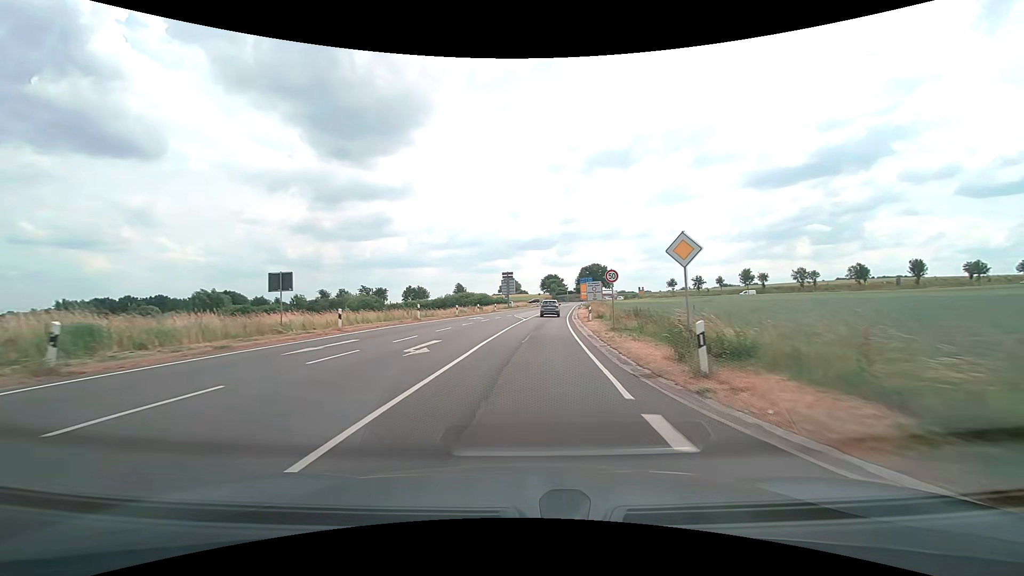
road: secondary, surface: asphalt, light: Day
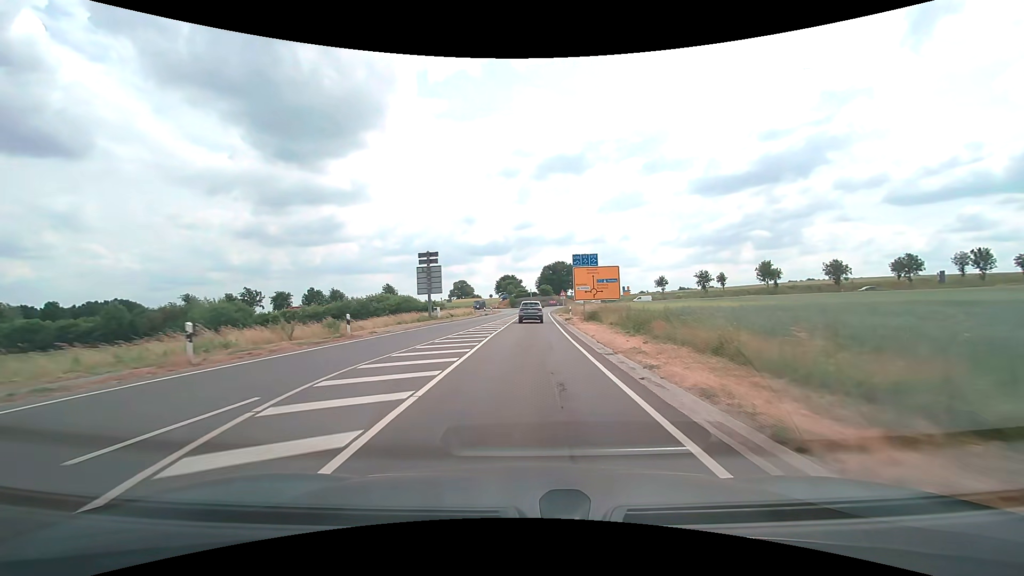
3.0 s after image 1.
(+1.7, +42.2) m; +5°
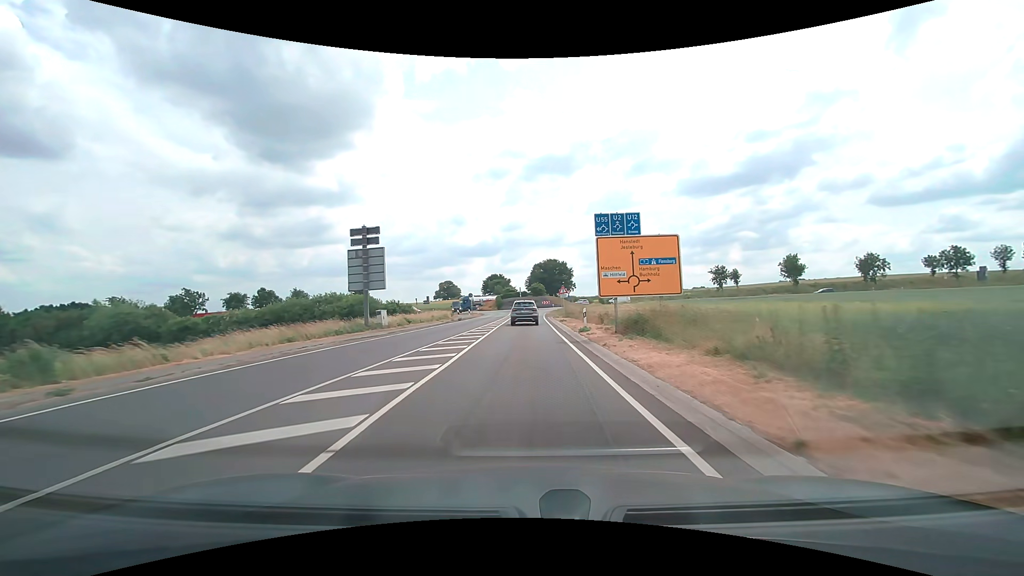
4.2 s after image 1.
(+0.2, +16.4) m; +1°
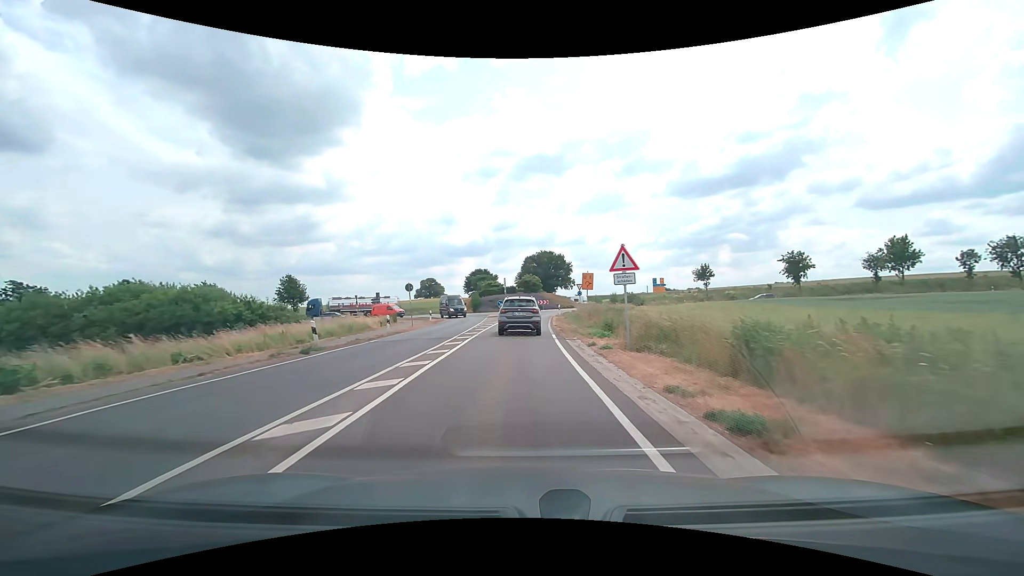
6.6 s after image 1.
(+0.3, +31.1) m; +1°
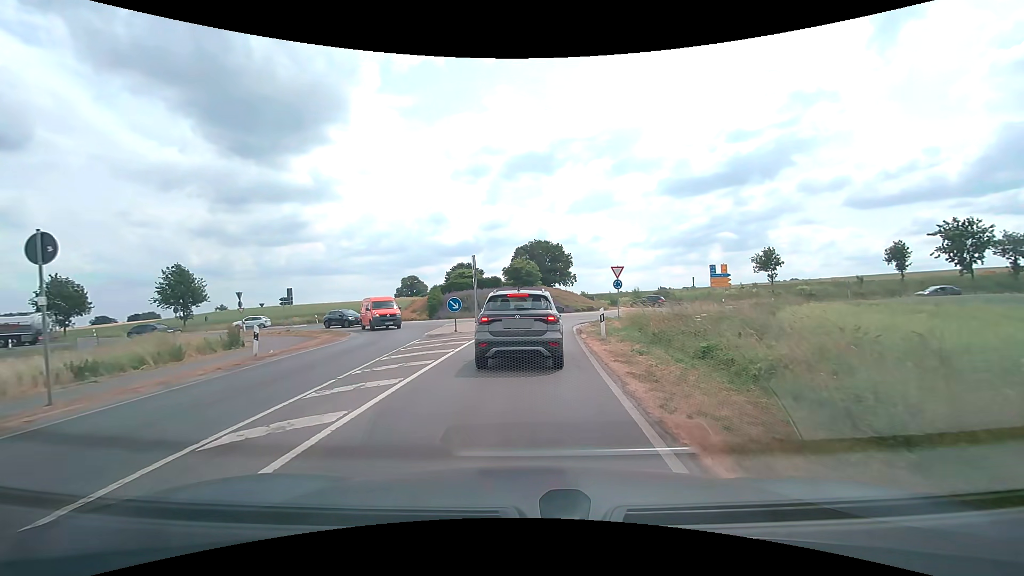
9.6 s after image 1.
(+0.1, +26.7) m; +1°
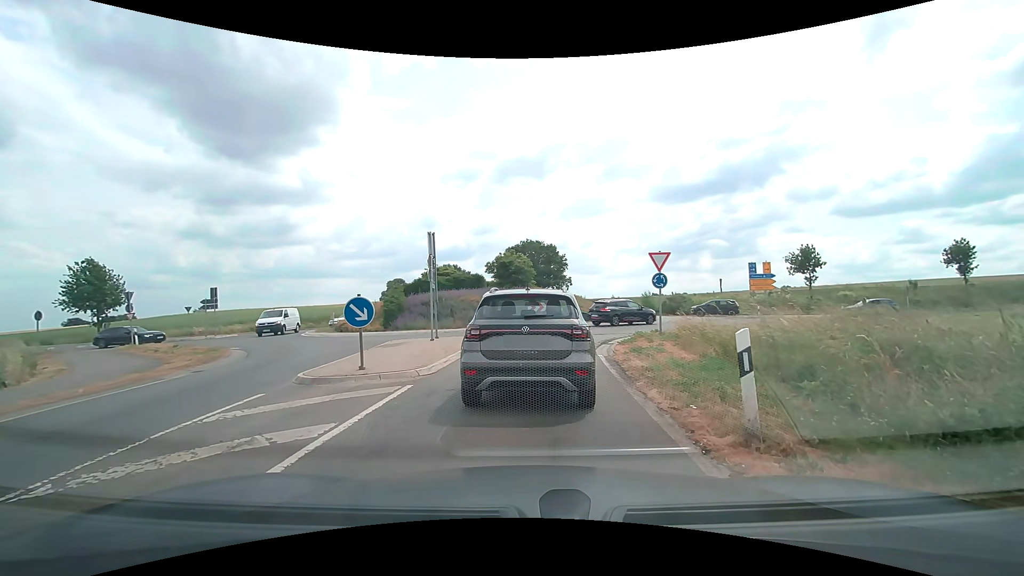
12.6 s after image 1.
(+0.1, +10.7) m; +1°
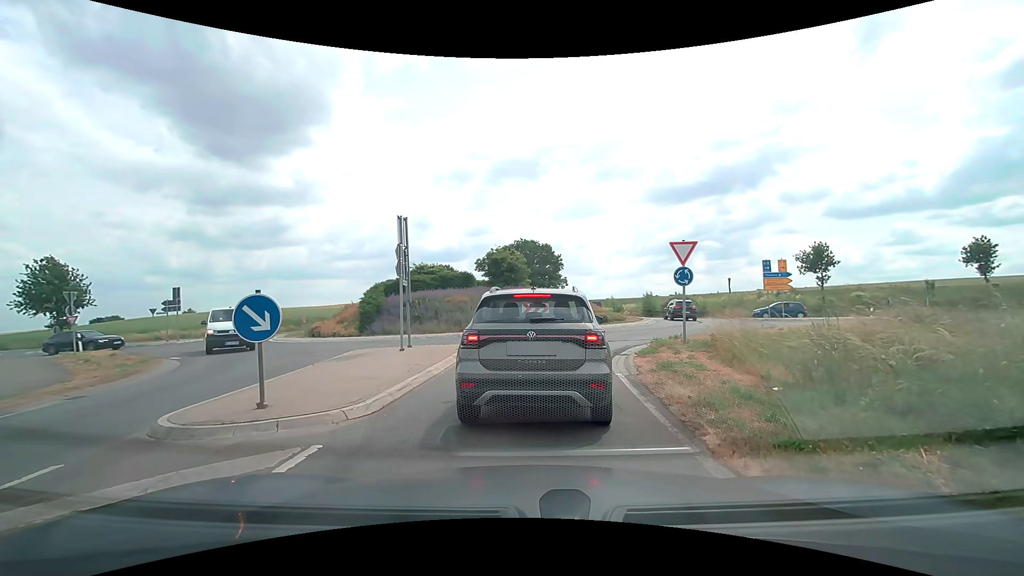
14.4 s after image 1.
(0.0, +3.5) m; 0°
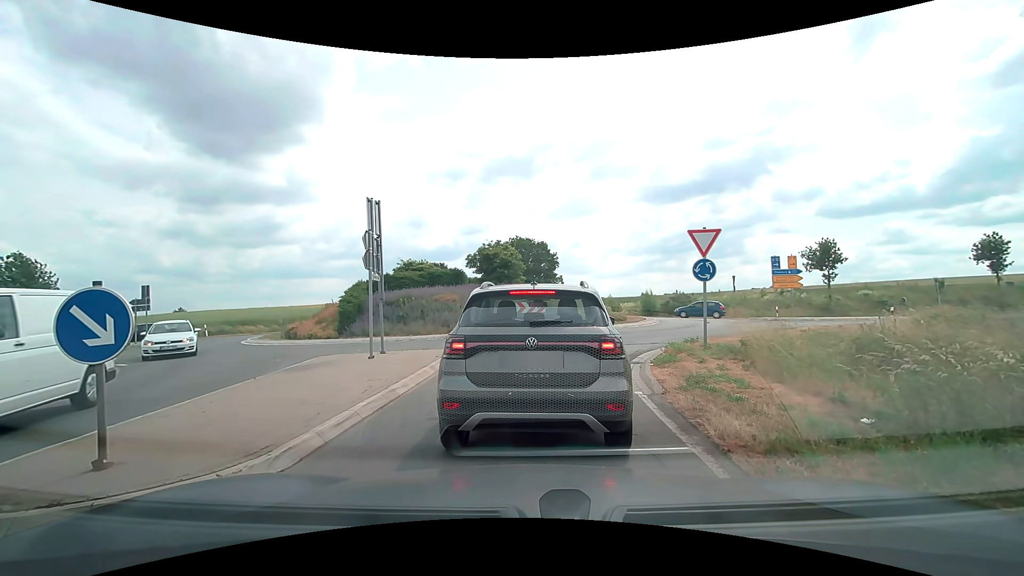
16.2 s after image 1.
(0.0, +2.2) m; +1°
(0, +10) (+3, +19) (+10, +27) (+13, +36) (+10, +46) (+3, +53) (-6, +54) (-15, +50) (-23, +44) (-32, +40) m
